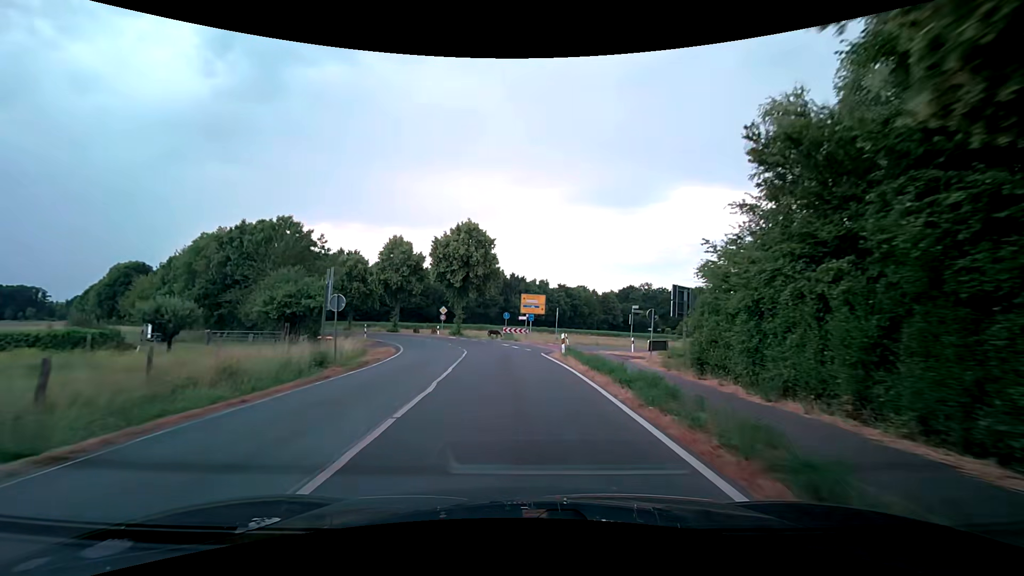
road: secondary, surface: asphalt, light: Day
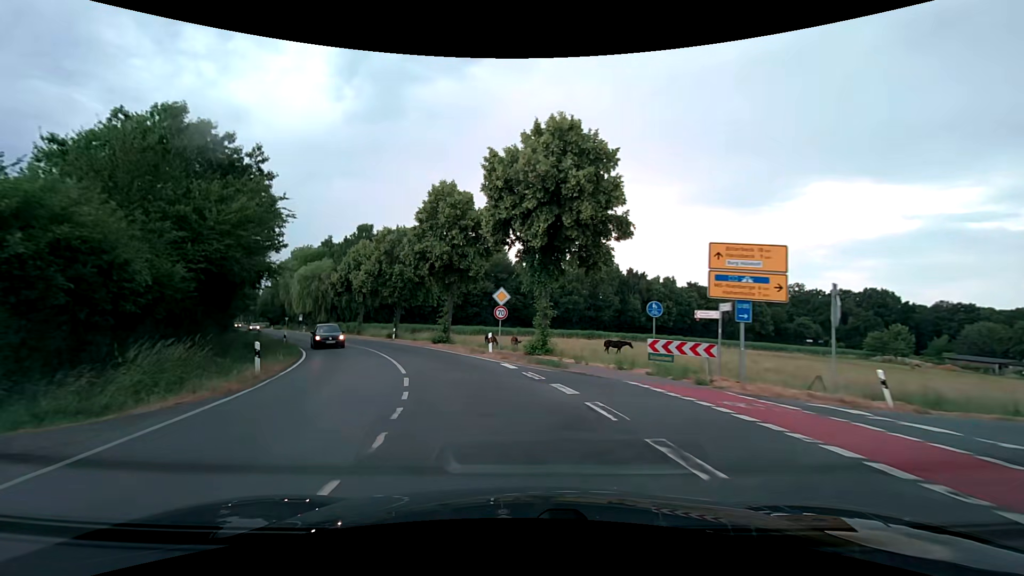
(-1.8, +29.9) m; -12°
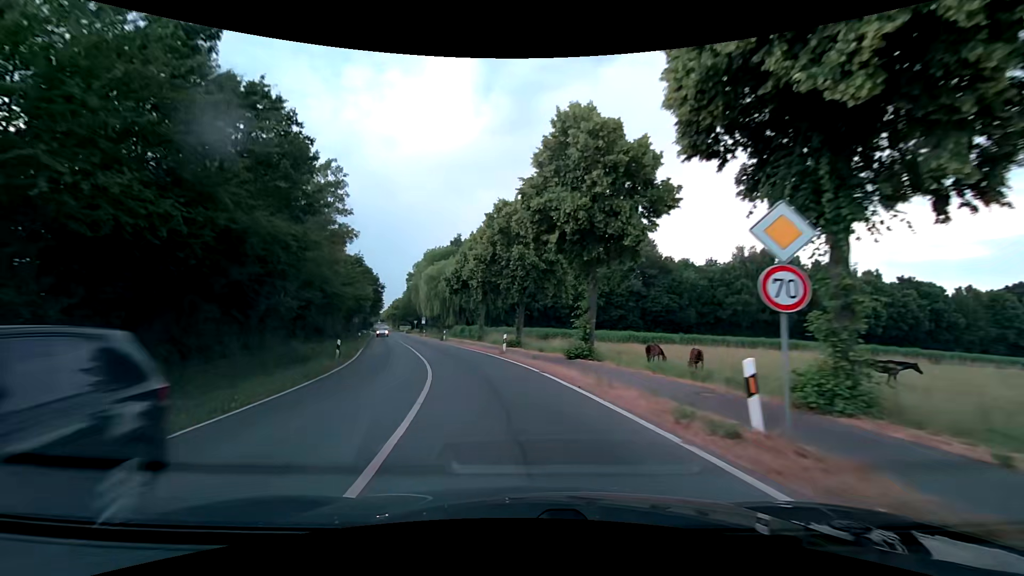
(-1.9, +15.7) m; -15°
(-1, +10) (-2, +20) (-5, +30) (-7, +39) (-10, +49) (-13, +58) (-16, +68) (-19, +77) (-22, +87) (-25, +97) m
